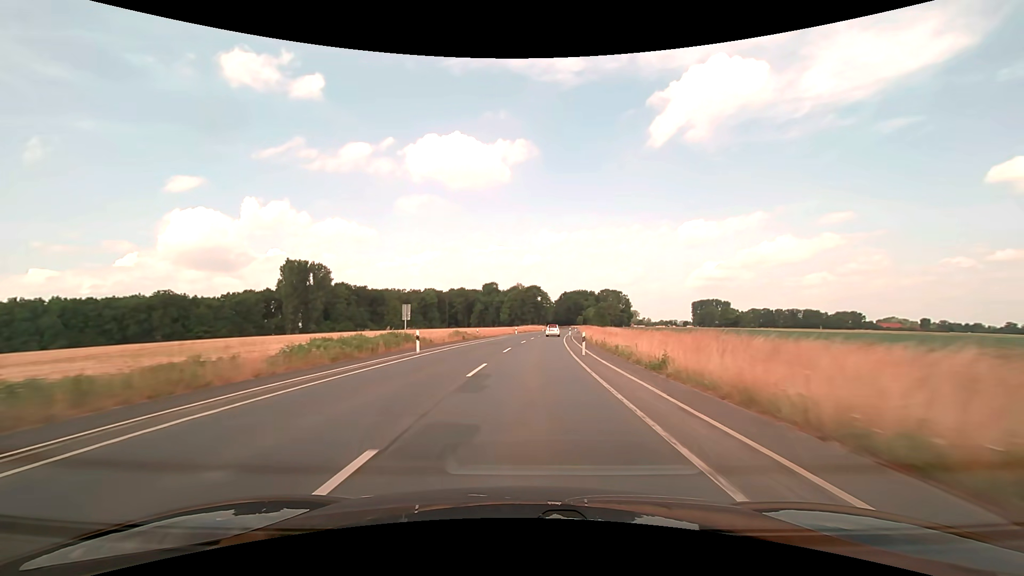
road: secondary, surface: asphalt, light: Day
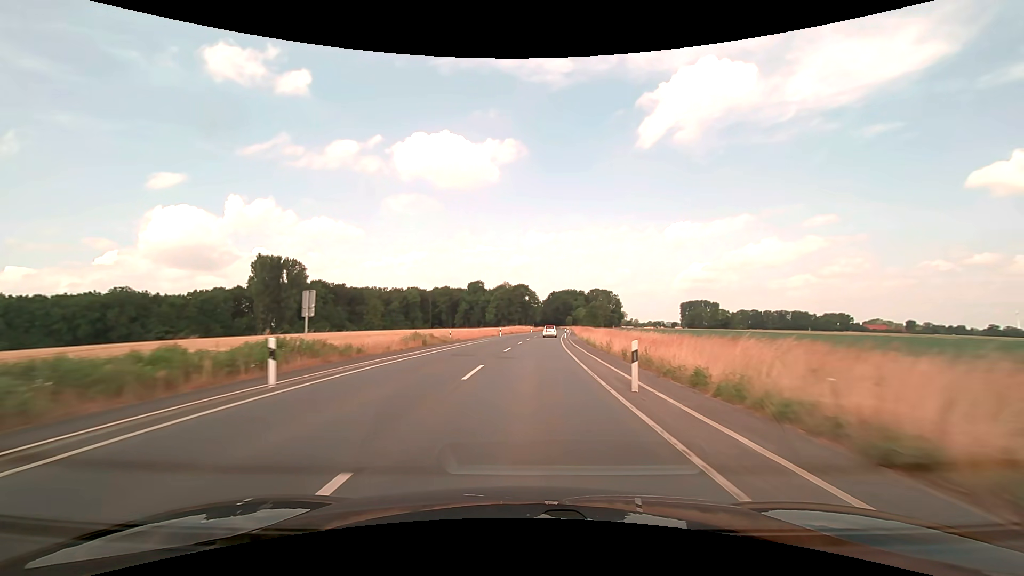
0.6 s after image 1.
(+0.1, +12.8) m; +1°
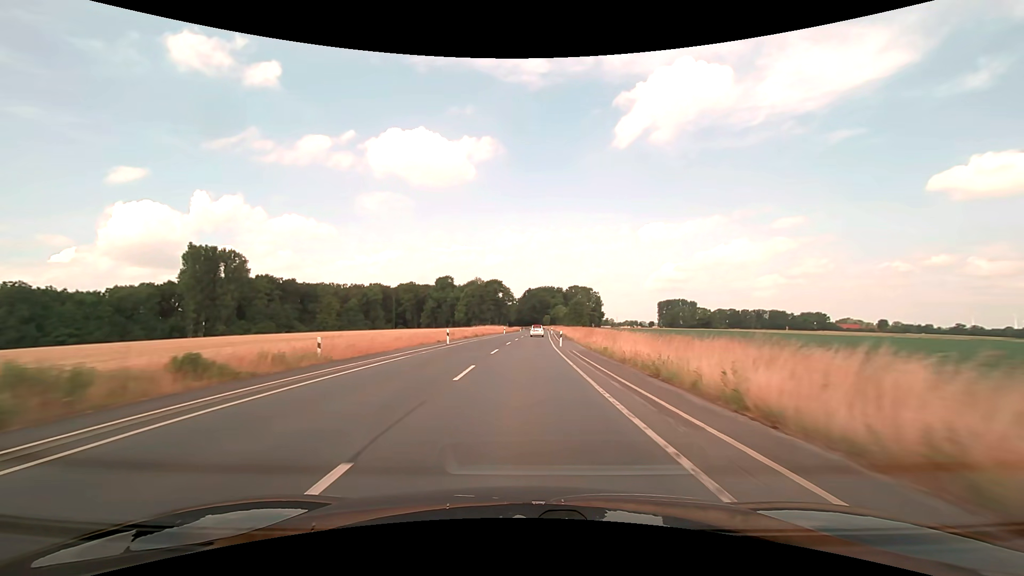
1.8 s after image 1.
(+0.7, +25.7) m; +3°
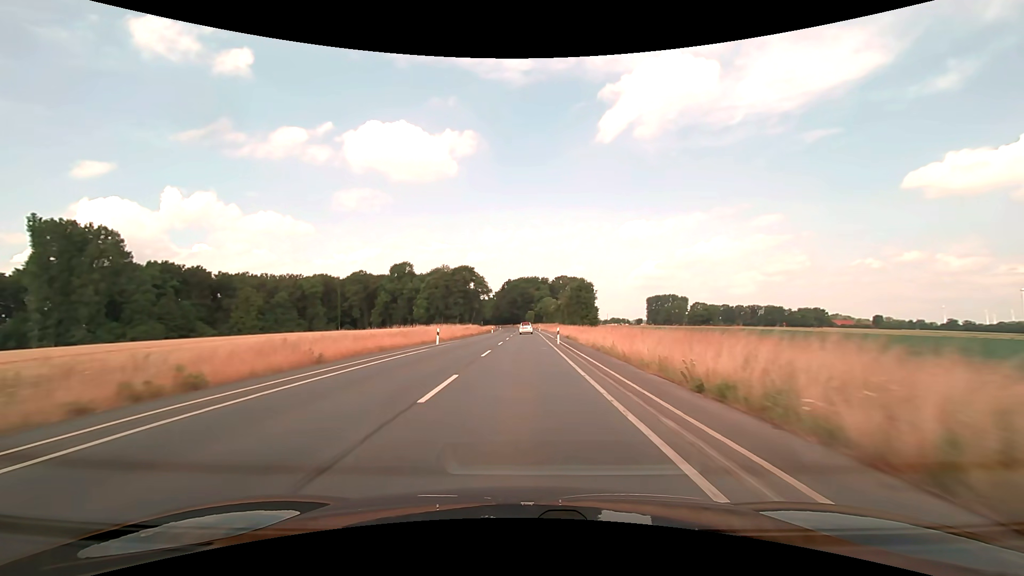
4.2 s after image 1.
(+1.2, +51.3) m; +2°
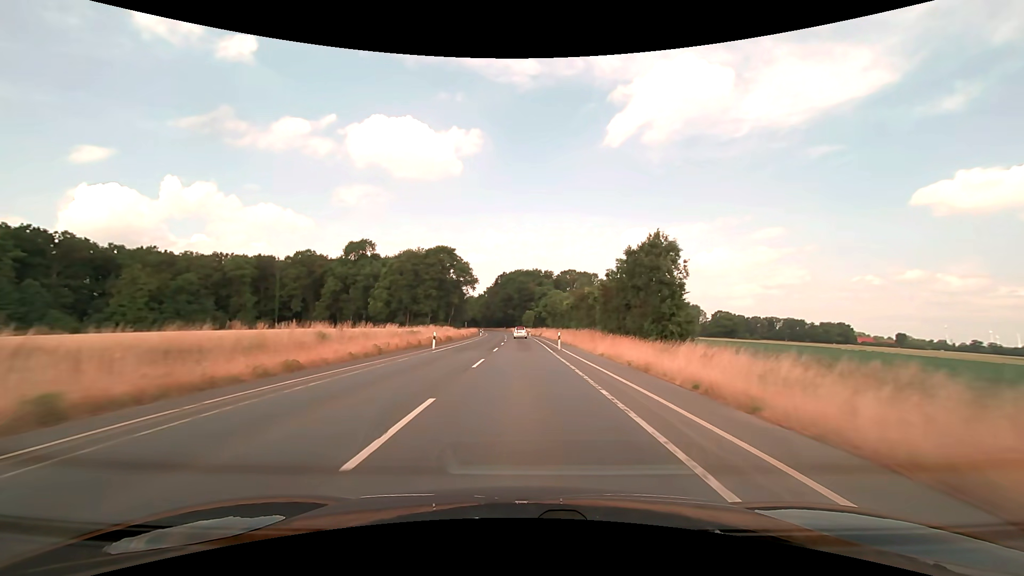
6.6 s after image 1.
(+0.2, +51.3) m; 0°
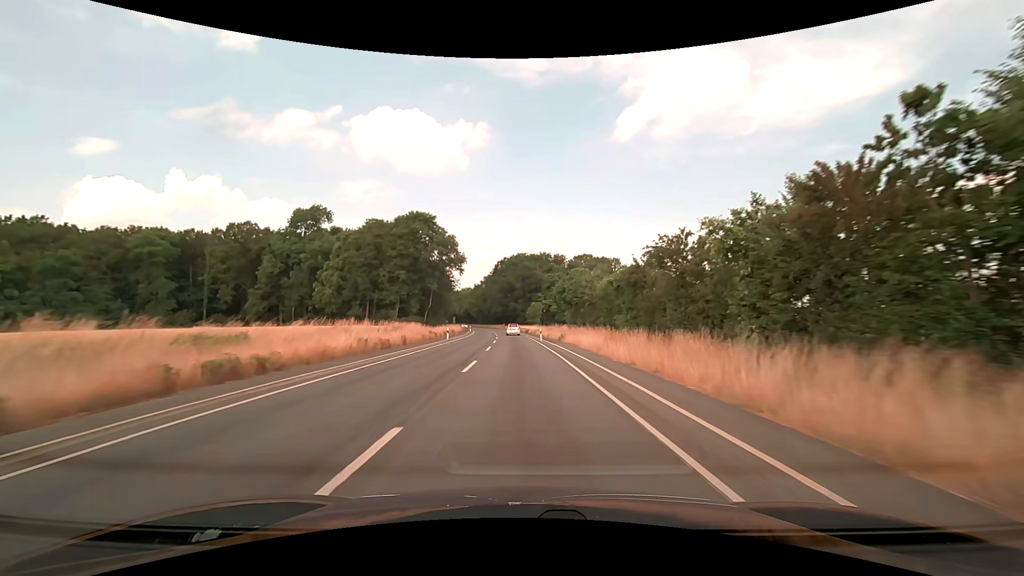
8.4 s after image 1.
(+0.1, +38.5) m; 0°
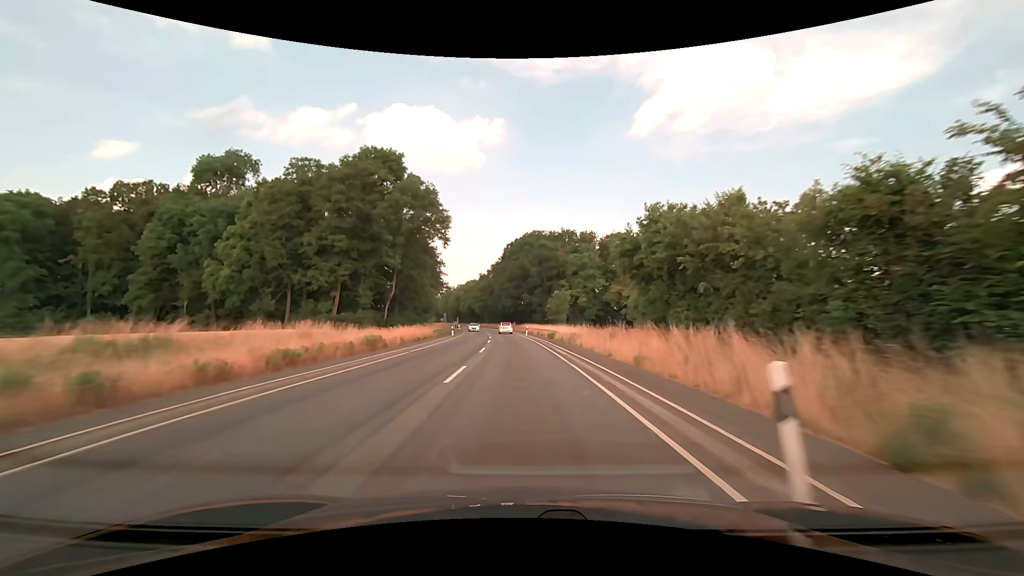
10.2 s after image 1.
(-0.3, +38.6) m; -1°
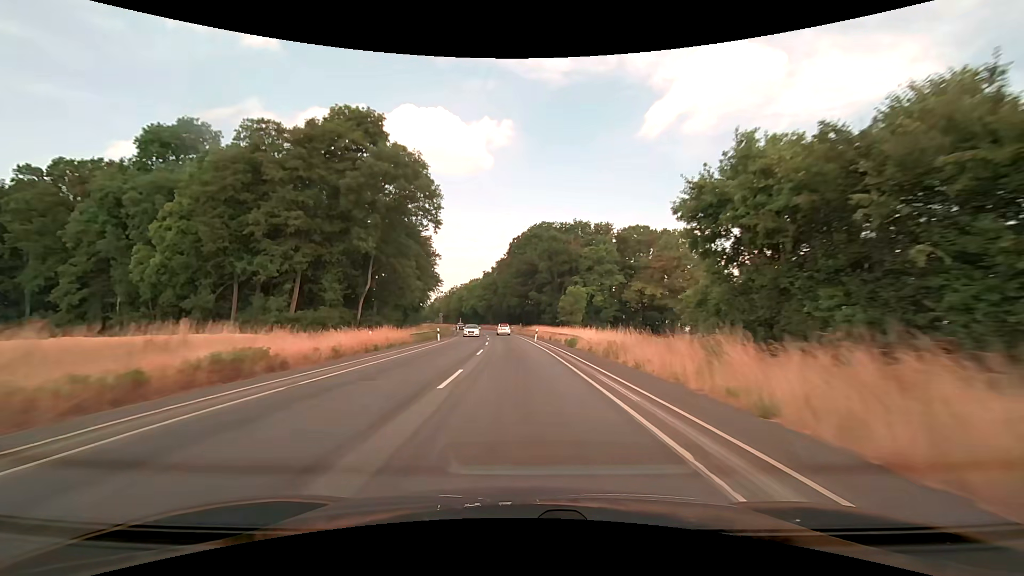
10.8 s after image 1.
(-0.1, +12.9) m; -1°
(0, +10) (0, +20) (0, +30) (-1, +40) (-1, +50) (-2, +60) (-3, +70) (-4, +80) (-5, +90) (-7, +100) m
